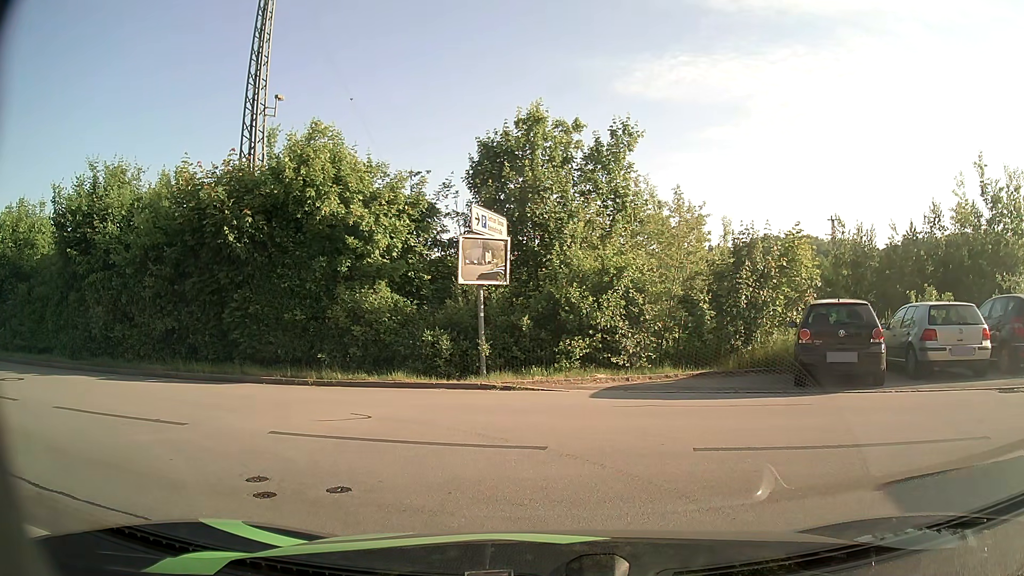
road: residential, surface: asphalt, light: Day
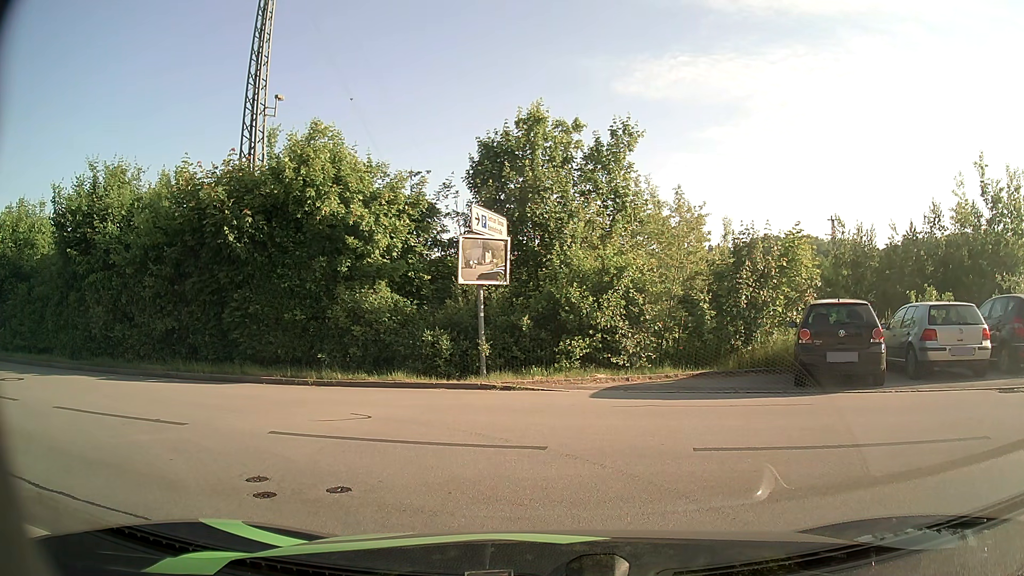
(0.0, 0.0) m; 0°
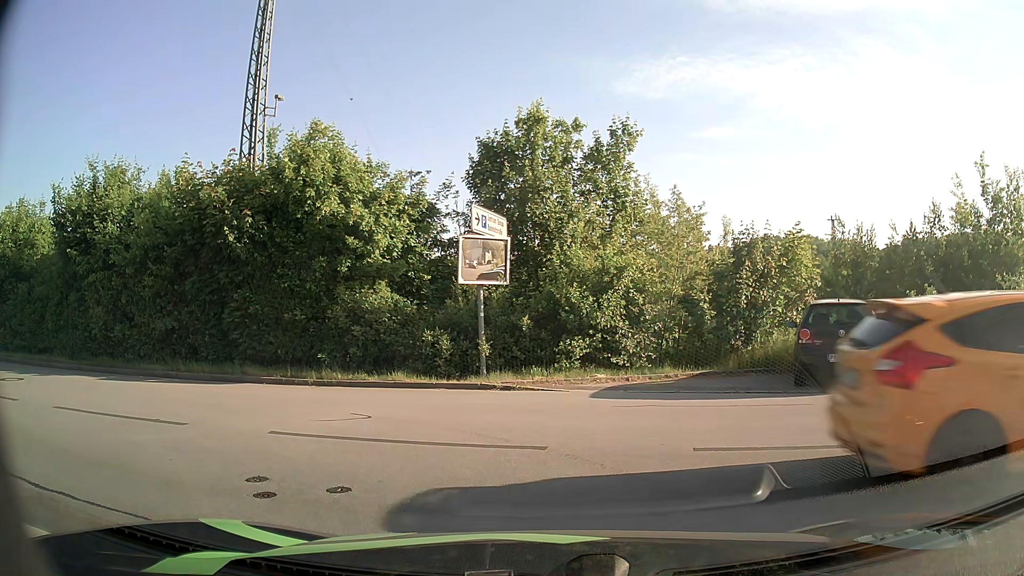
(0.0, 0.0) m; 0°
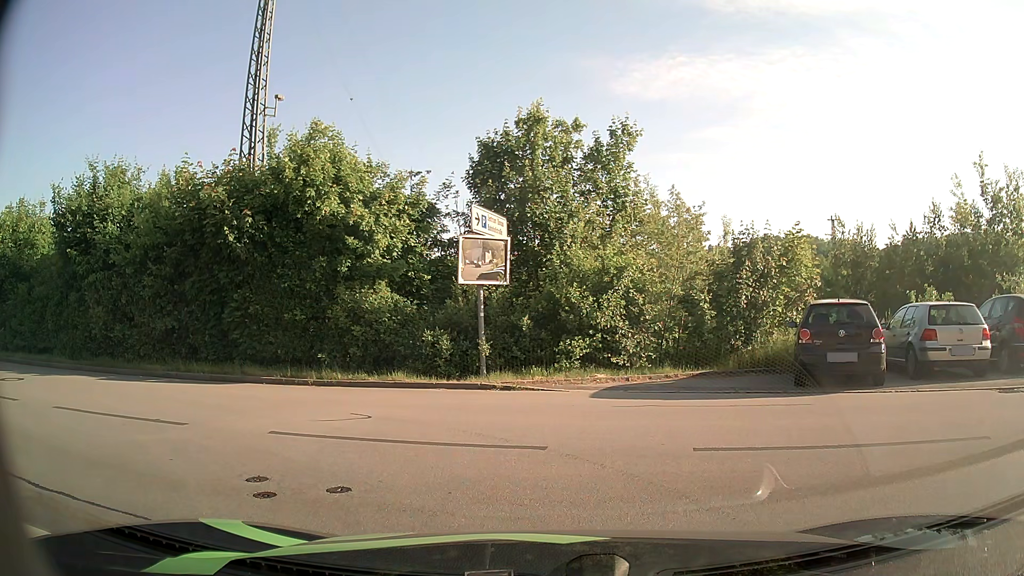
(0.0, 0.0) m; 0°
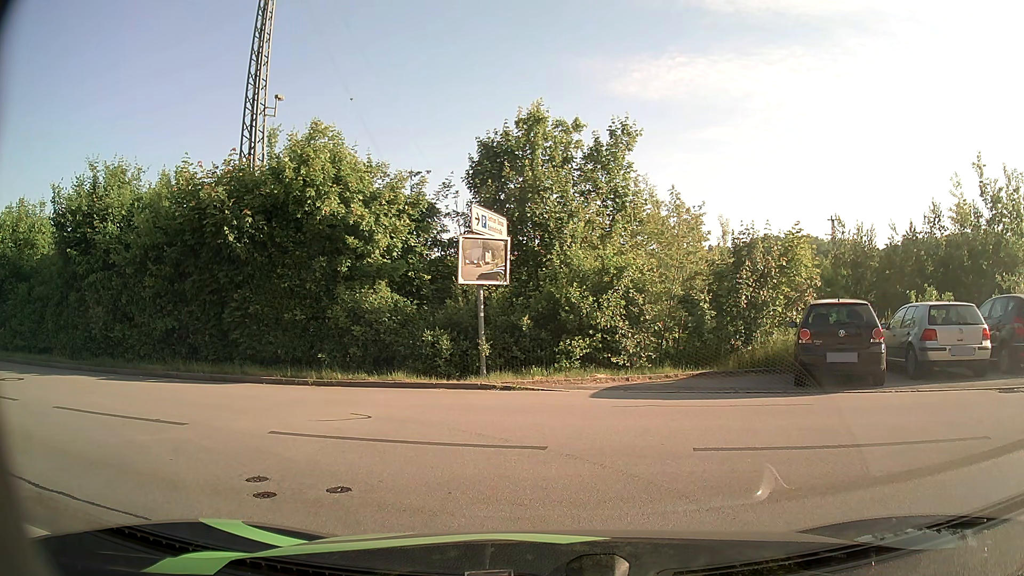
(0.0, 0.0) m; 0°
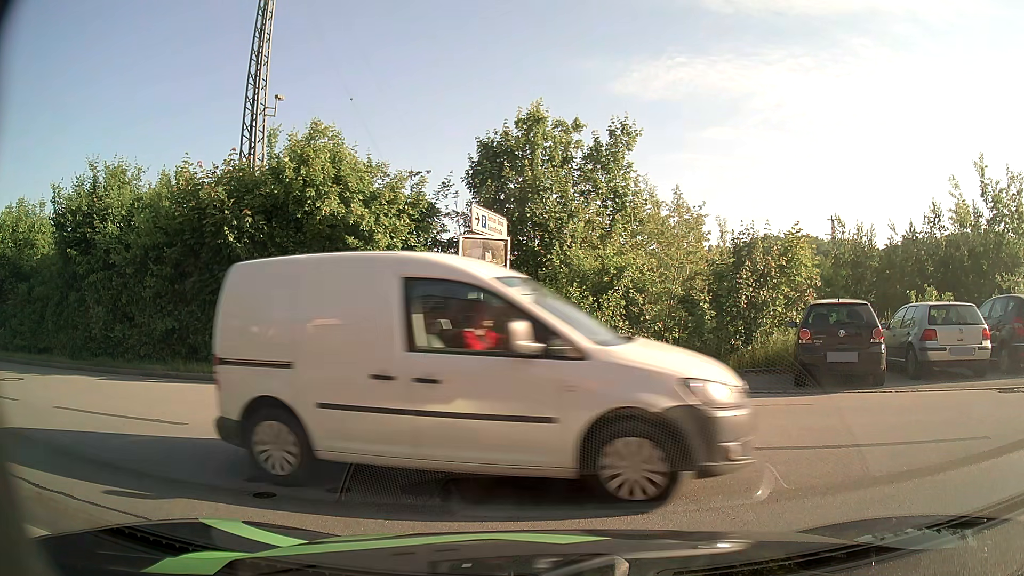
(0.0, 0.0) m; 0°
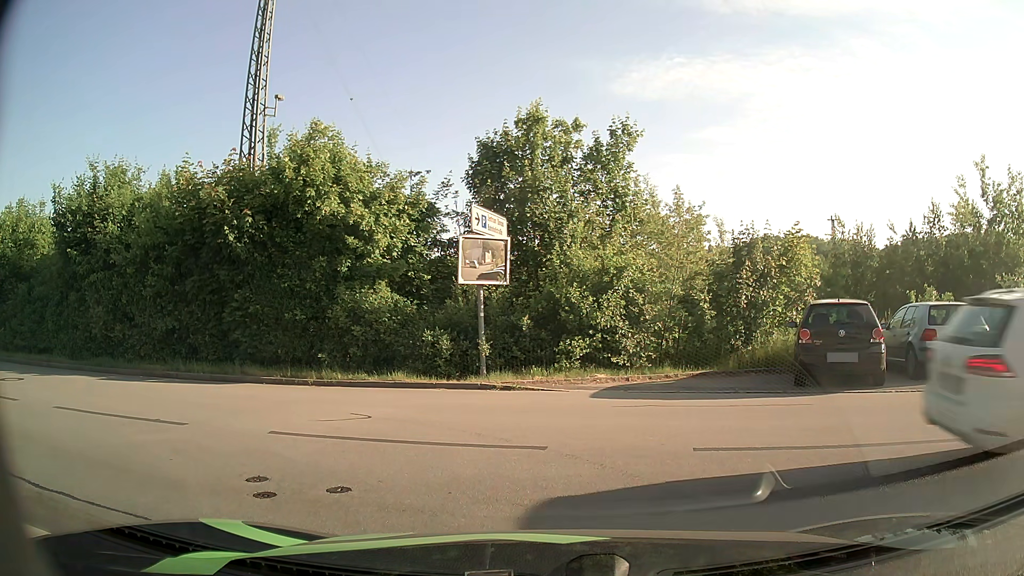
(0.0, 0.0) m; 0°
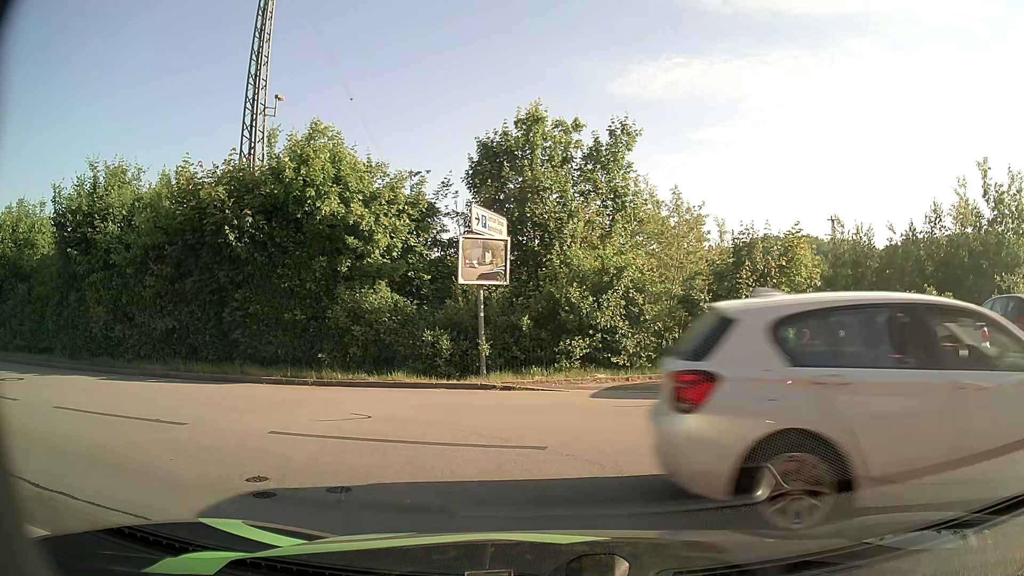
(0.0, 0.0) m; 0°
